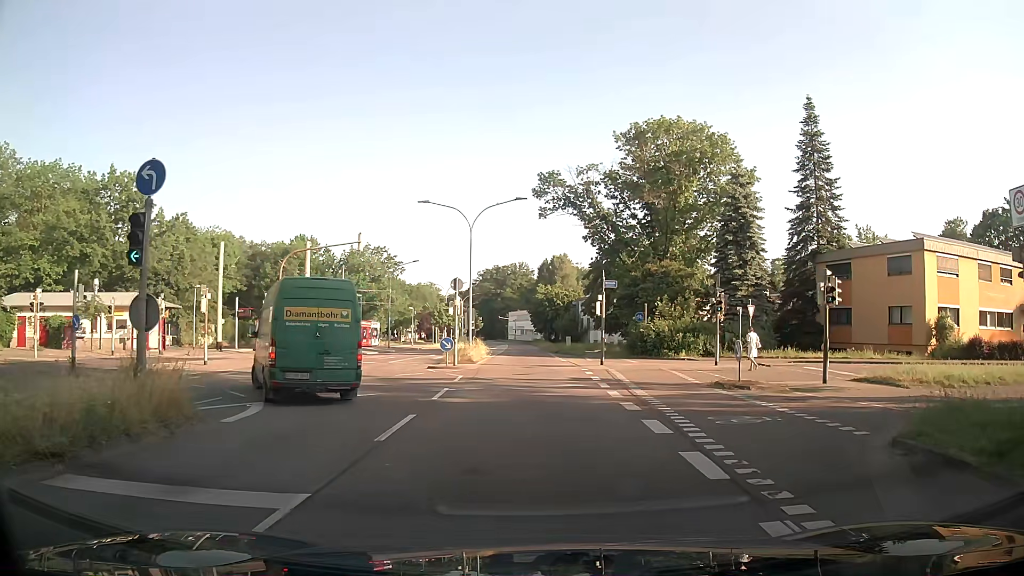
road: secondary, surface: asphalt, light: Day
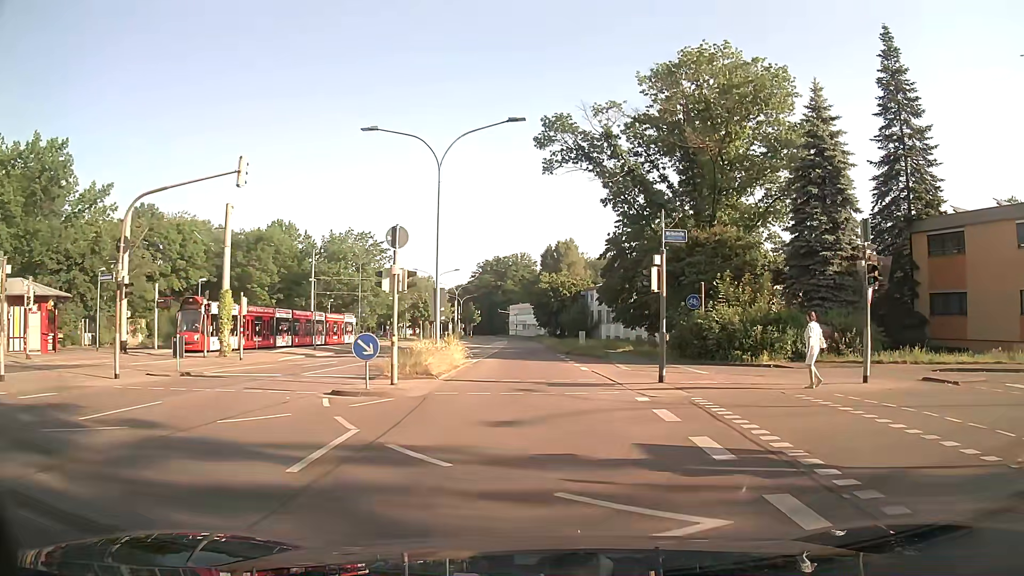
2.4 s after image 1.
(+0.4, +14.8) m; +2°
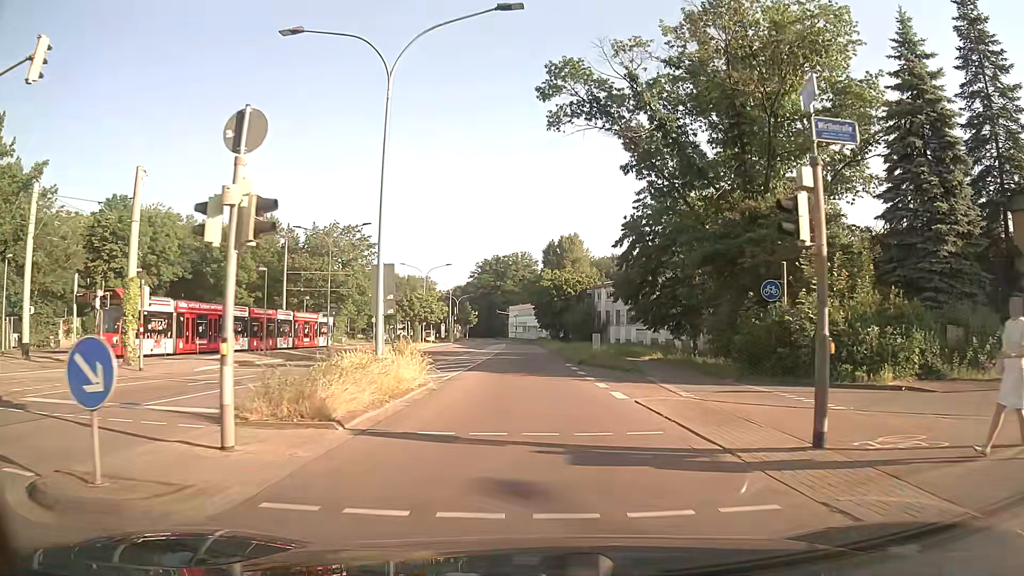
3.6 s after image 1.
(-0.1, +10.0) m; 0°
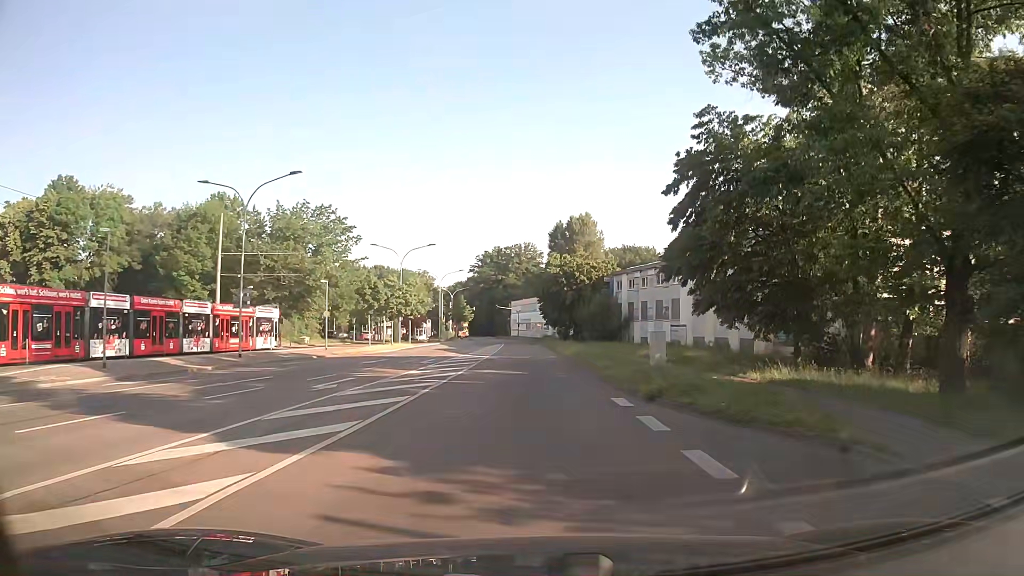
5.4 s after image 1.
(0.0, +17.2) m; -1°
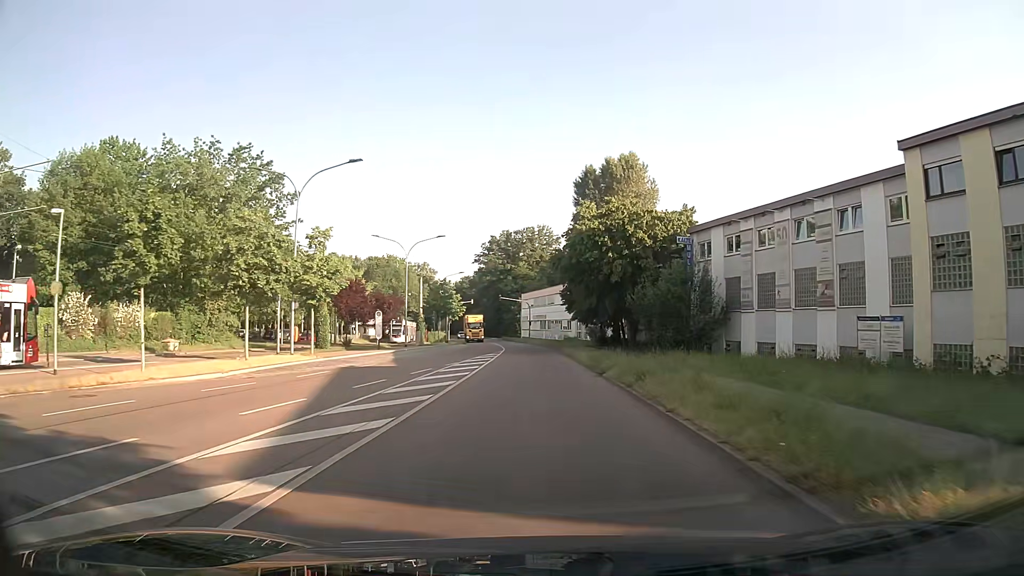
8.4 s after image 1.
(-0.2, +32.7) m; -1°
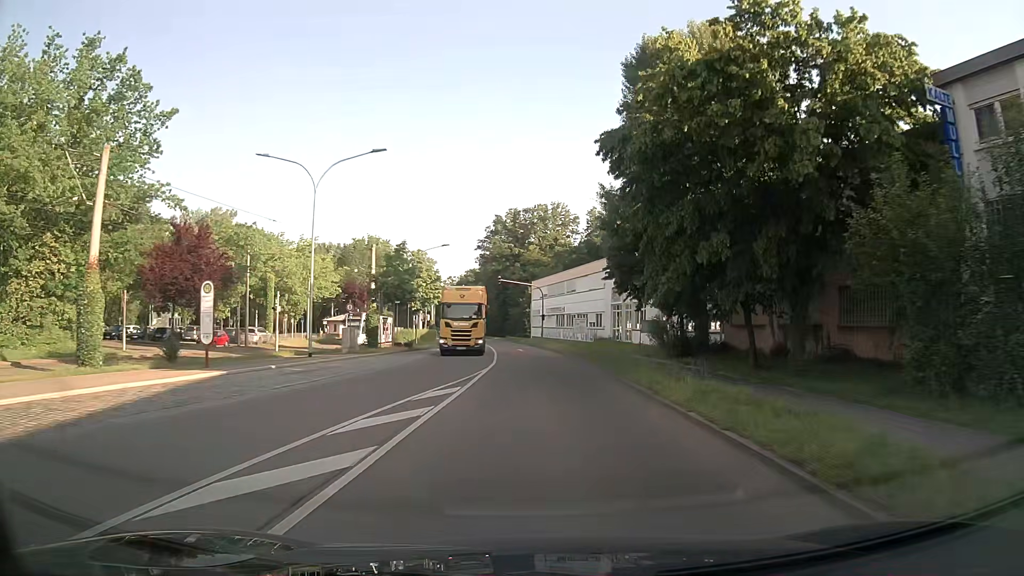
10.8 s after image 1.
(-0.2, +28.3) m; -1°
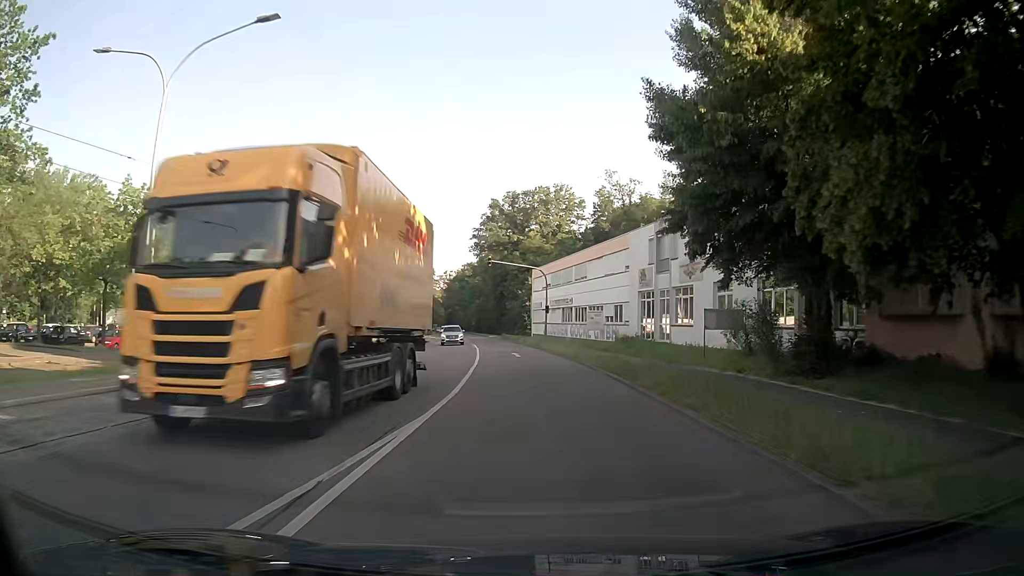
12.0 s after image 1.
(0.0, +14.6) m; 0°
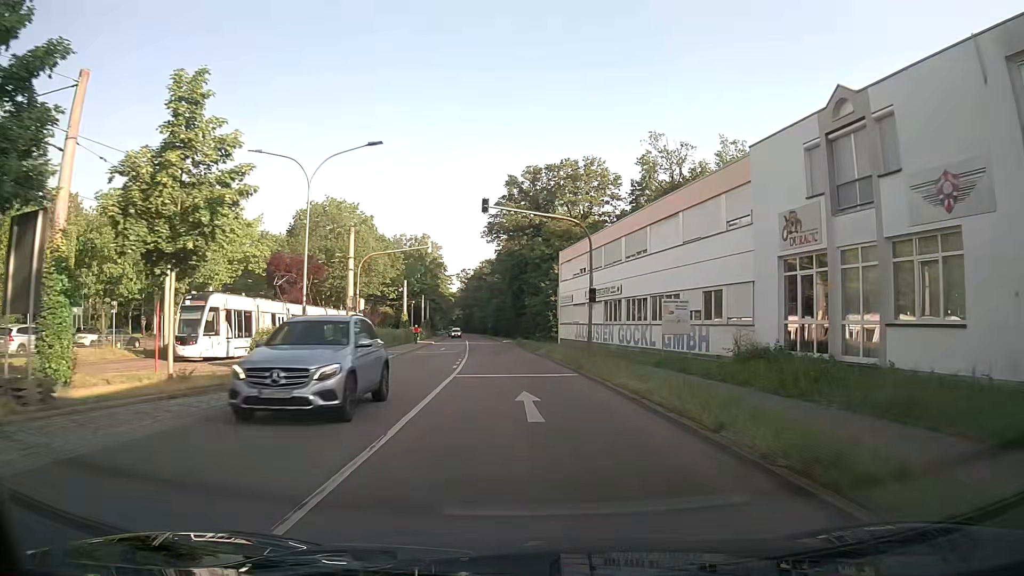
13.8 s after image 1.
(-0.3, +22.0) m; -2°
(0, +10) (0, +20) (-1, +30) (-2, +40) (-3, +50) (-4, +60) (-4, +70) (-5, +80) (-6, +90) (-7, +100) m
